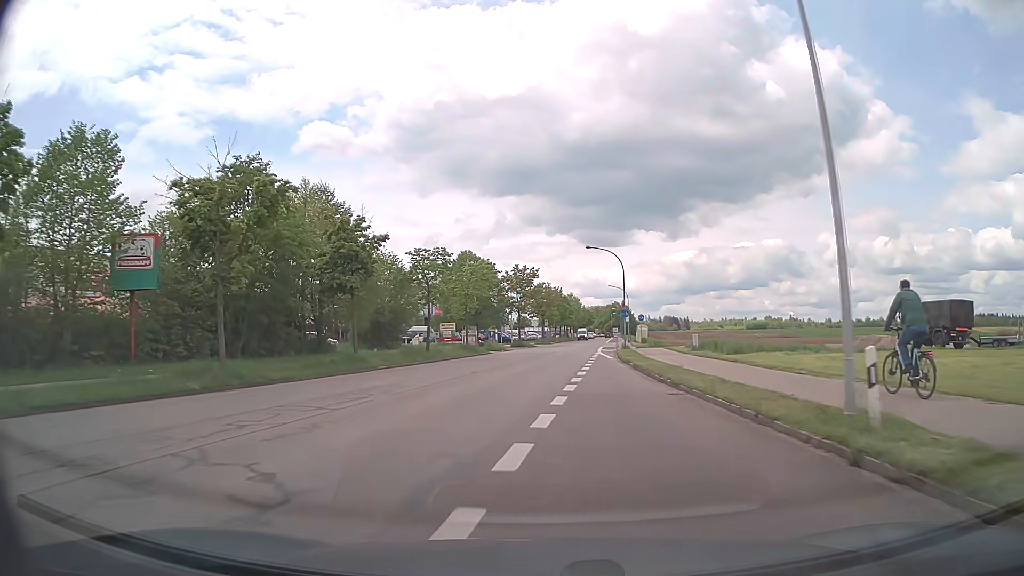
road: tertiary_link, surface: asphalt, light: Day
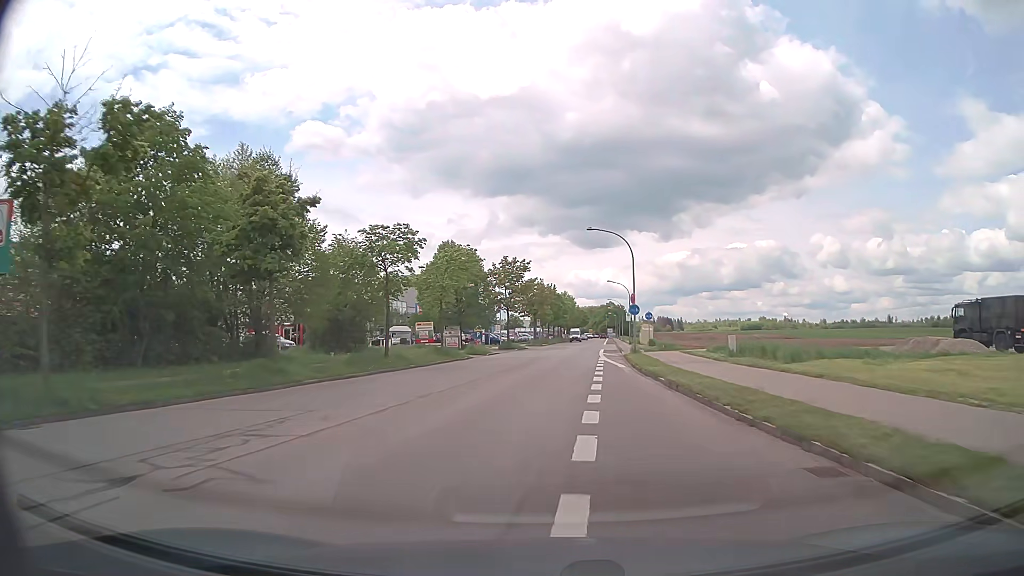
(0.0, +8.5) m; 0°
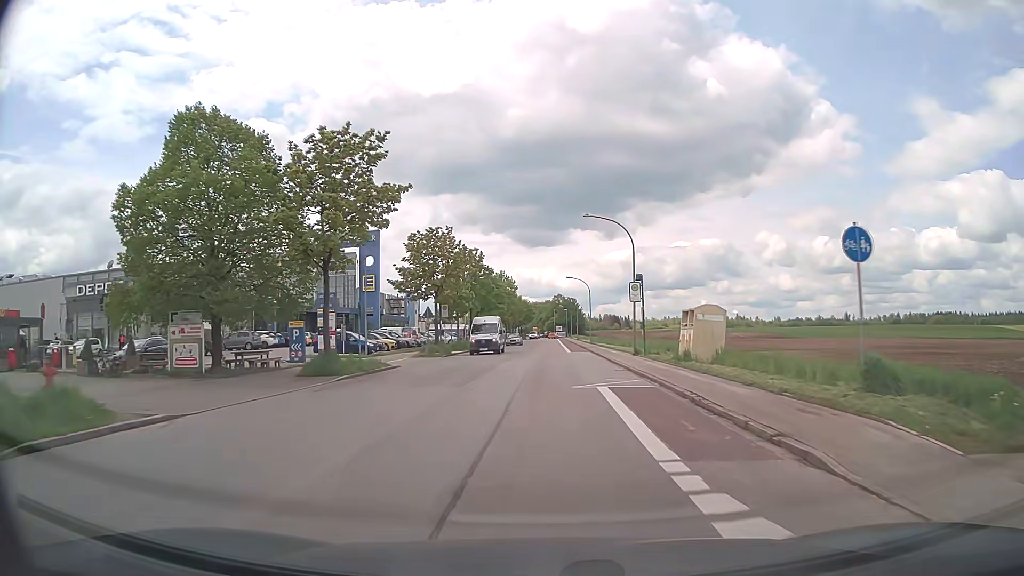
(+2.2, +42.2) m; +5°
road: tertiary
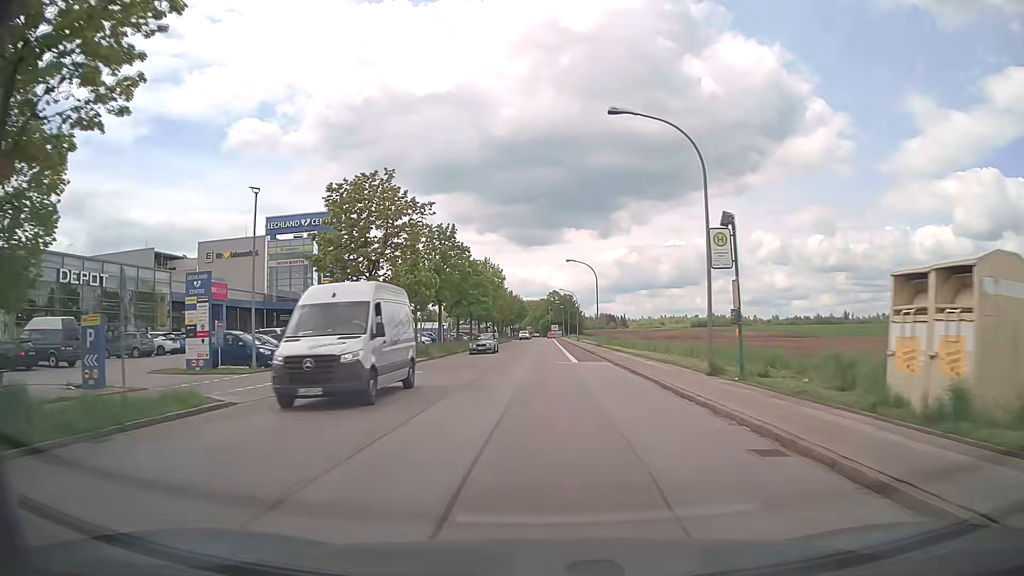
(0.0, +16.6) m; 0°
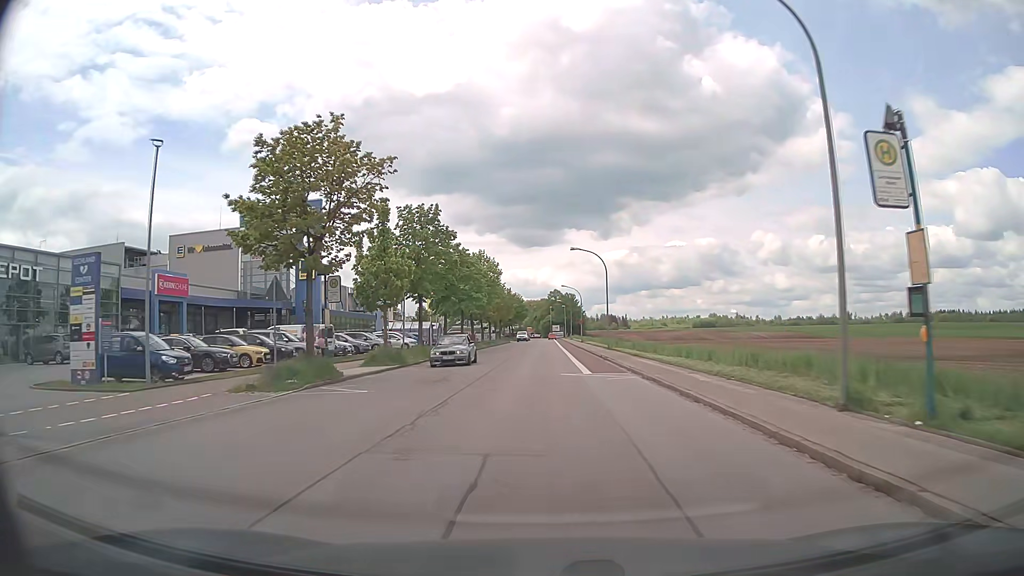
(0.0, +8.1) m; 0°
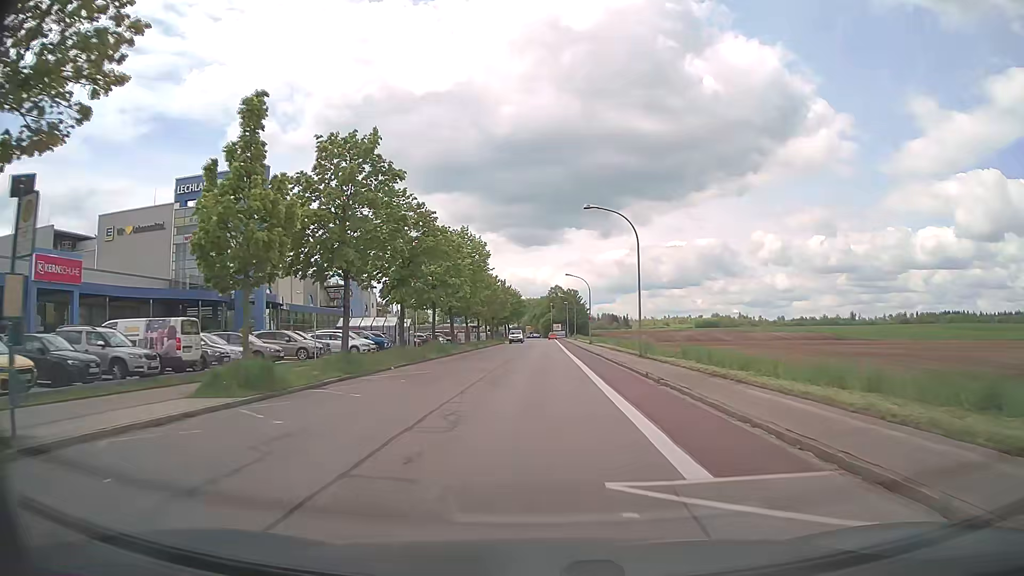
(-0.1, +15.9) m; 0°
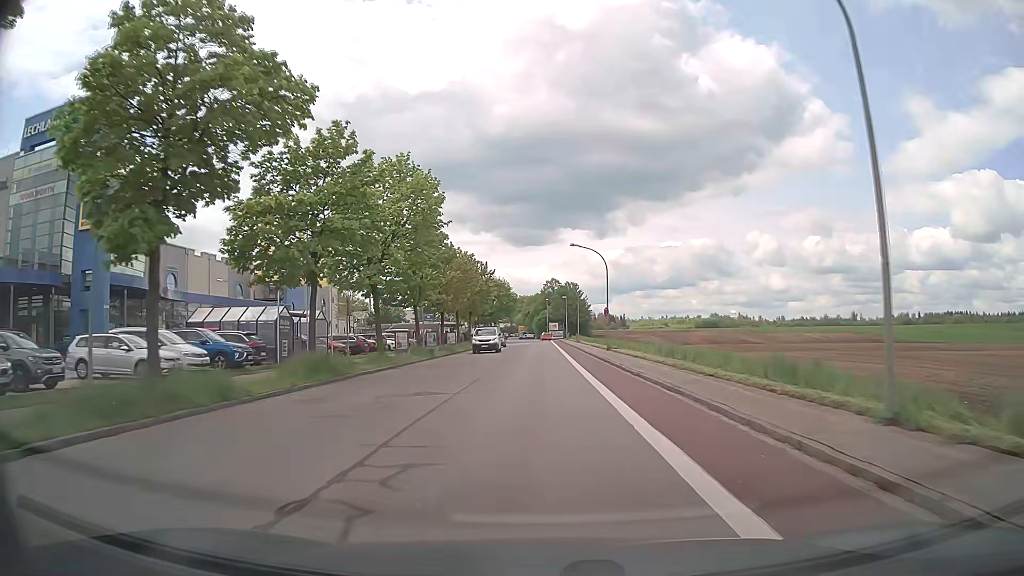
(+0.1, +23.7) m; +1°
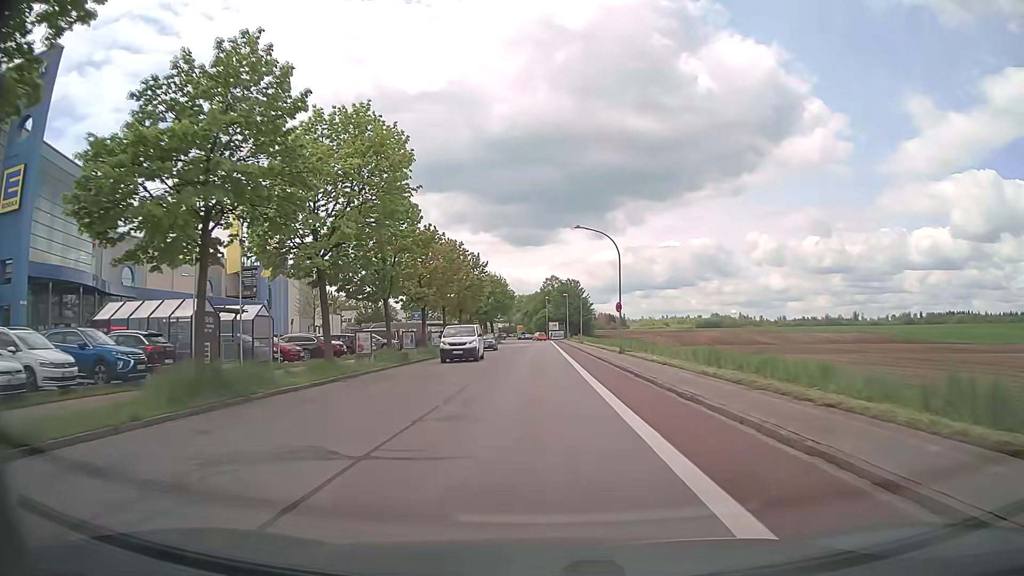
(0.0, +7.9) m; 0°
(0, +10) (0, +20) (0, +30) (0, +40) (0, +50) (0, +60) (0, +70) (0, +80) (0, +90) (0, +100) m
